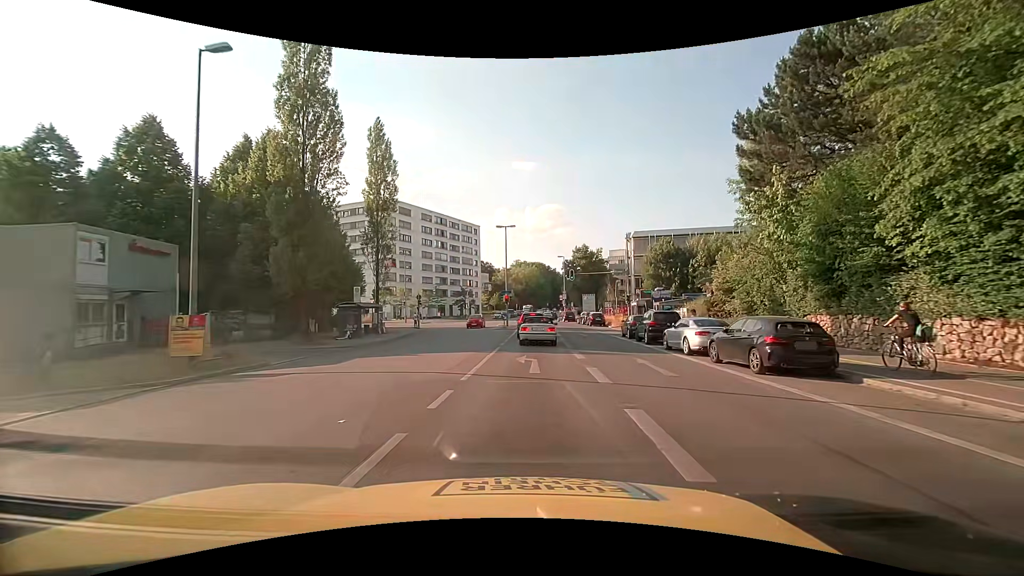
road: secondary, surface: asphalt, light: Day
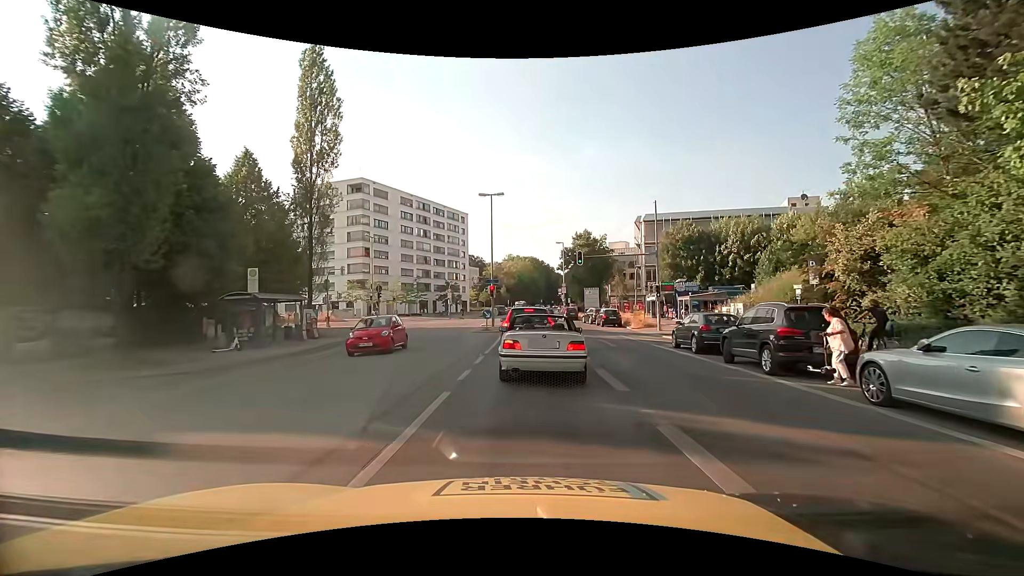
(0.0, +12.2) m; +1°
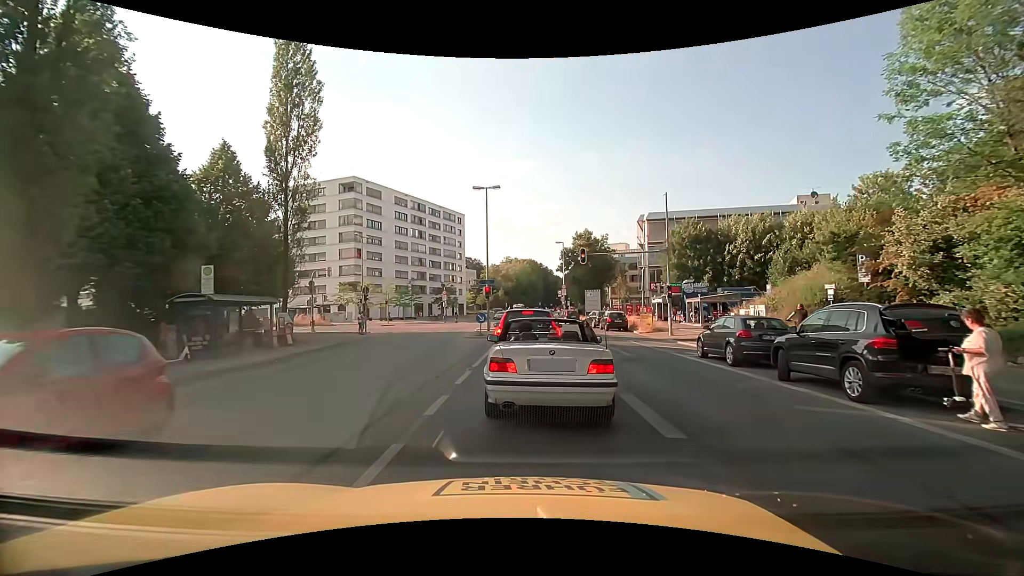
(0.0, +2.9) m; +1°
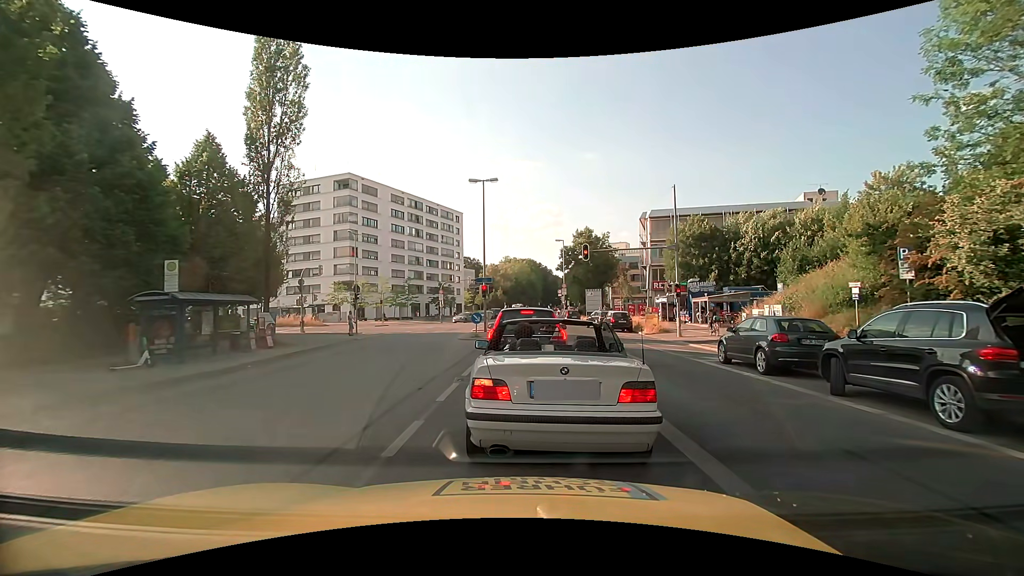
(0.0, +1.8) m; +1°
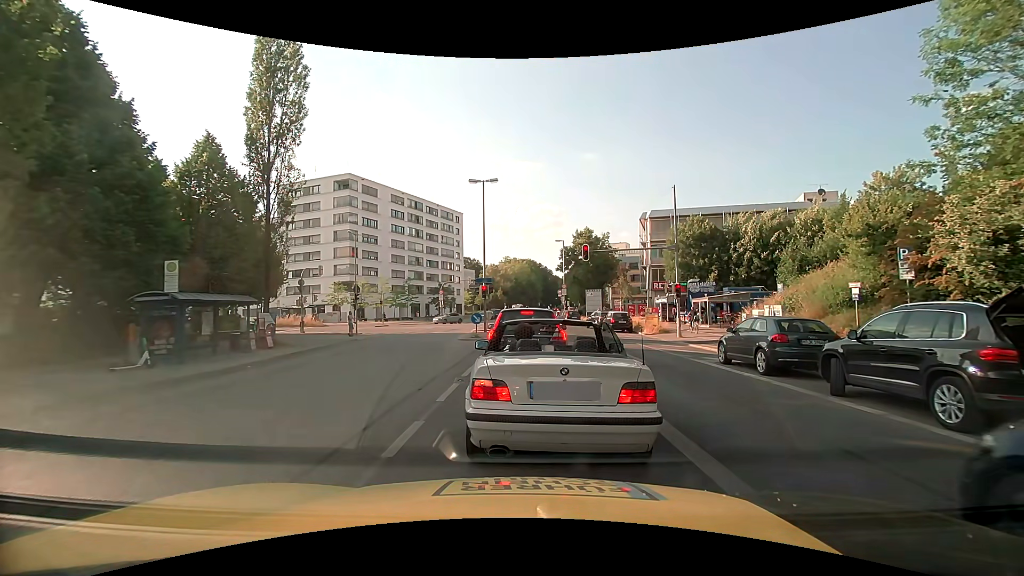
(0.0, 0.0) m; 0°
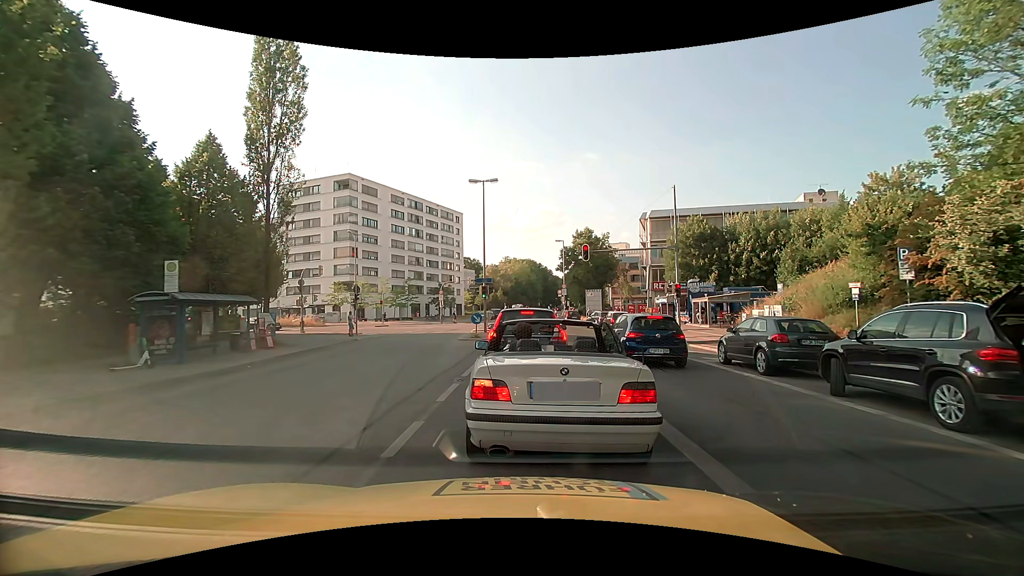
(0.0, 0.0) m; 0°
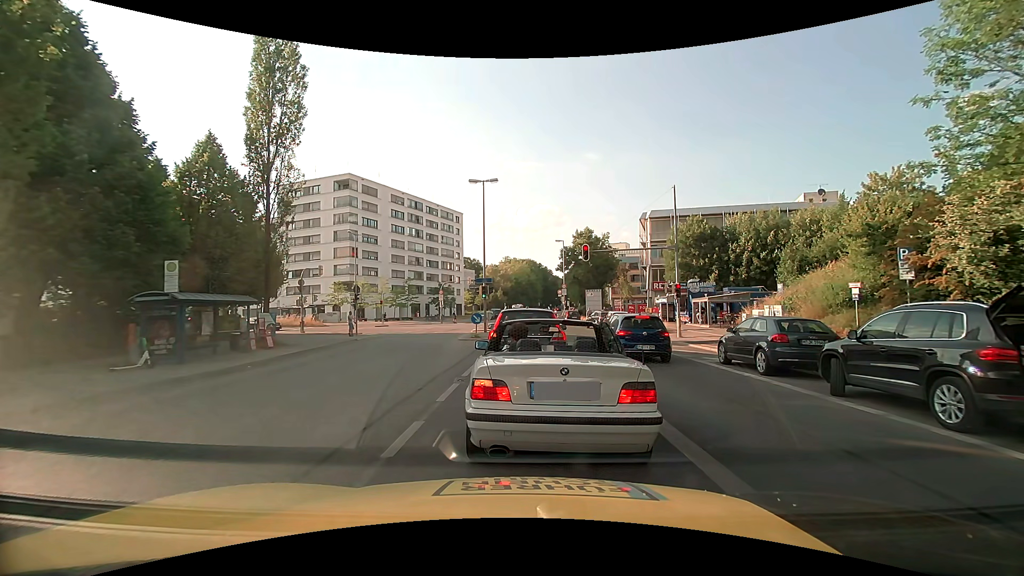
(0.0, 0.0) m; 0°
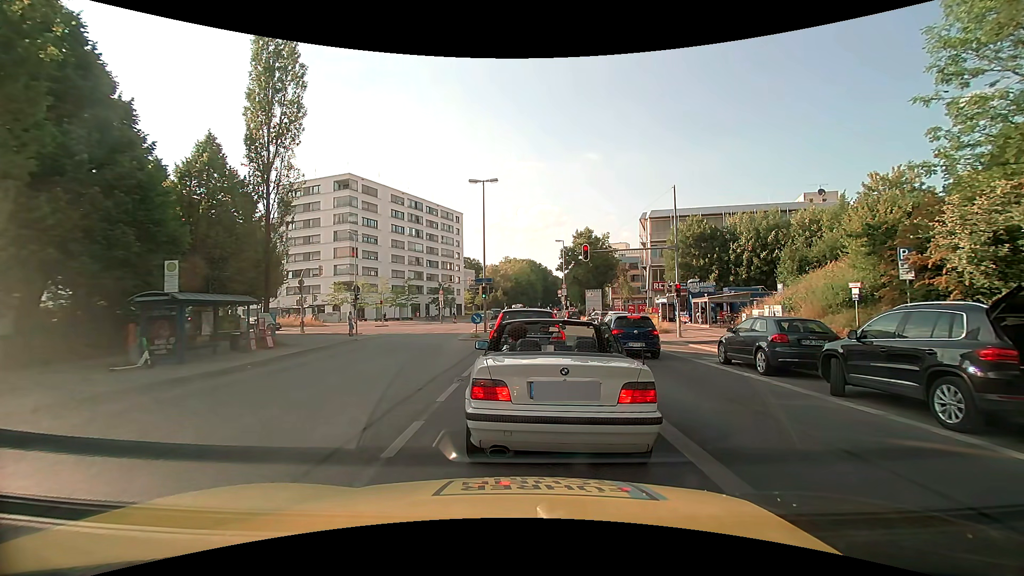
(0.0, 0.0) m; 0°
